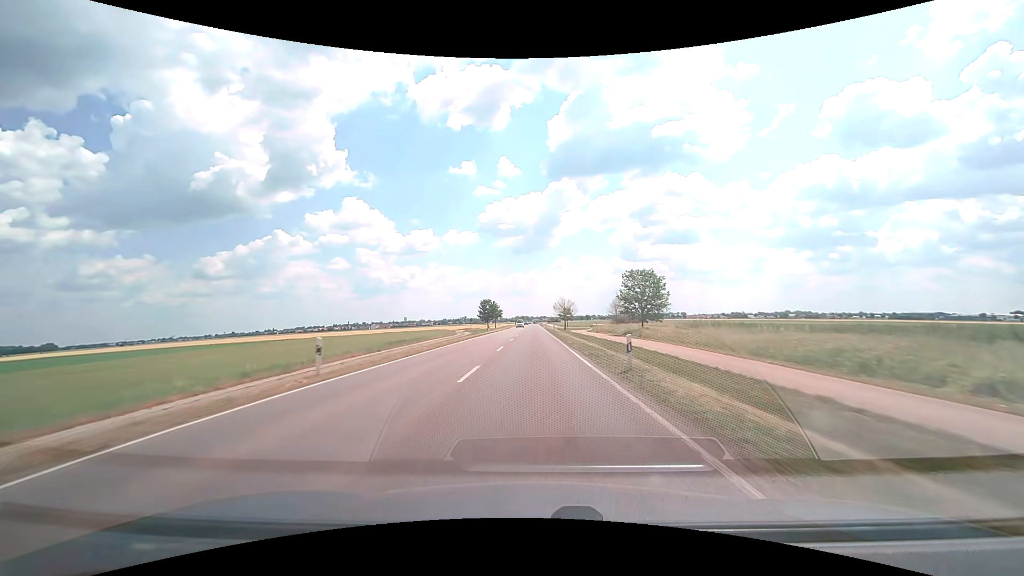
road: secondary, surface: asphalt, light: Day
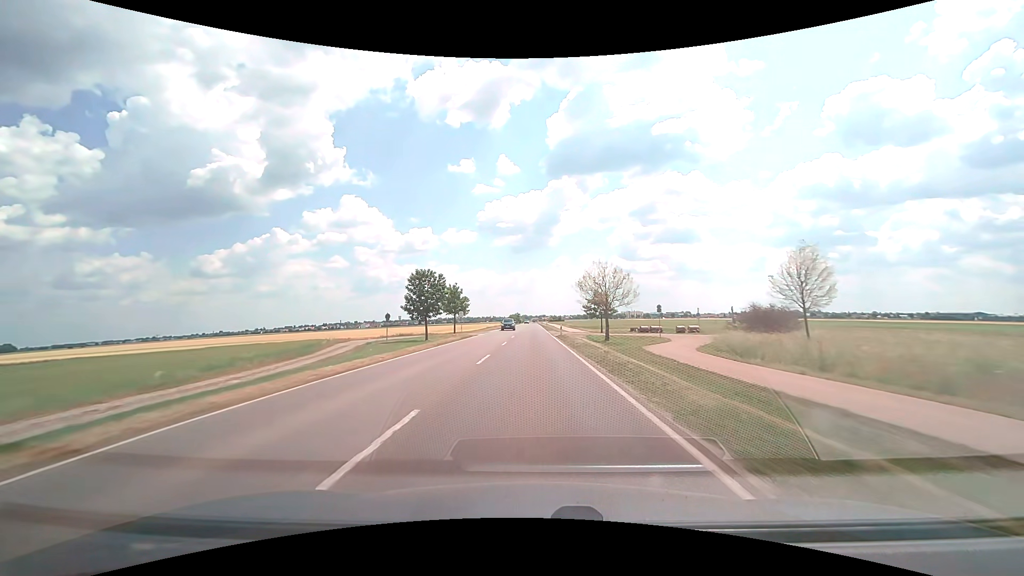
(-0.2, +67.3) m; 0°
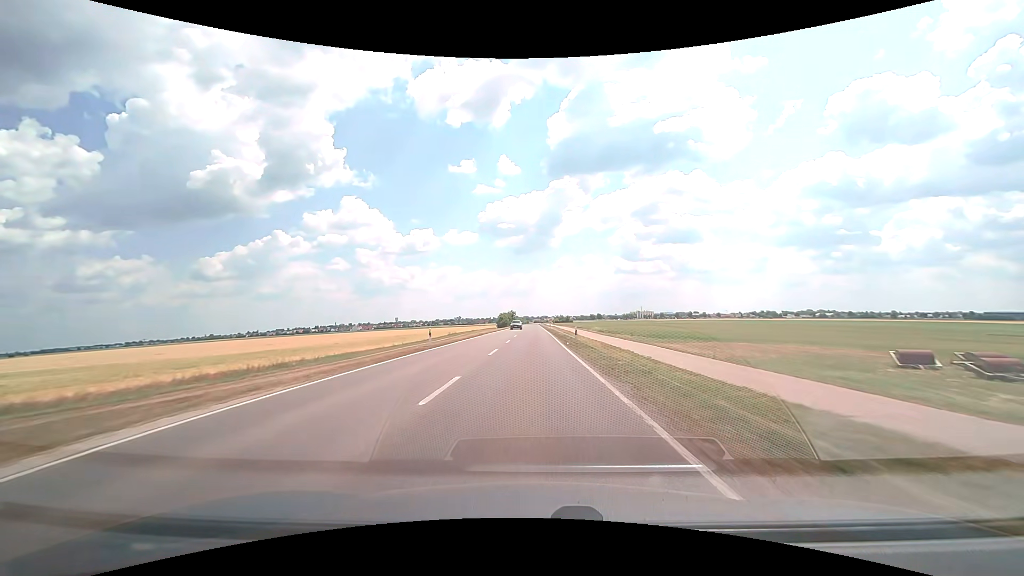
(-0.1, +66.8) m; 0°
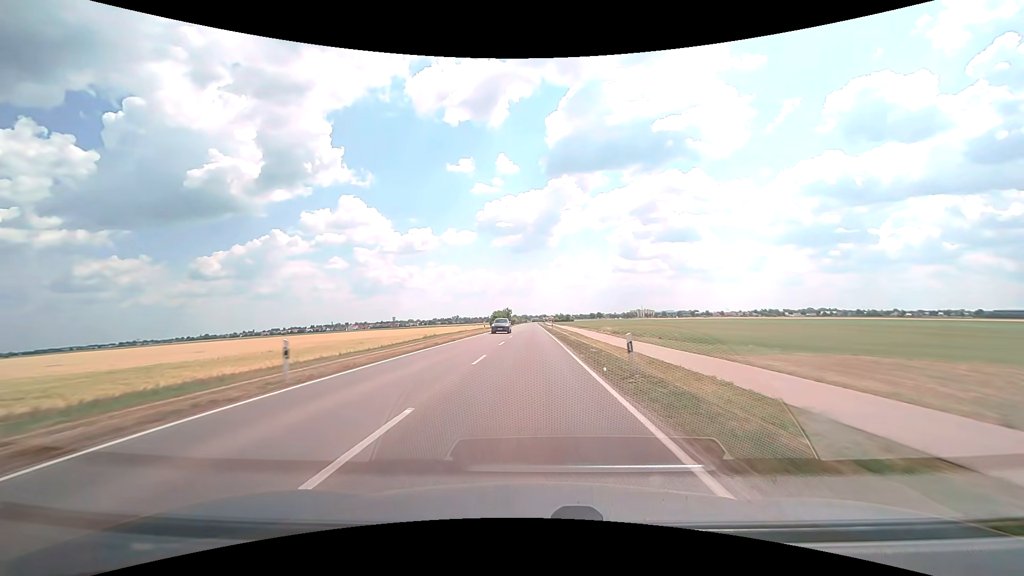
(0.0, +16.6) m; 0°
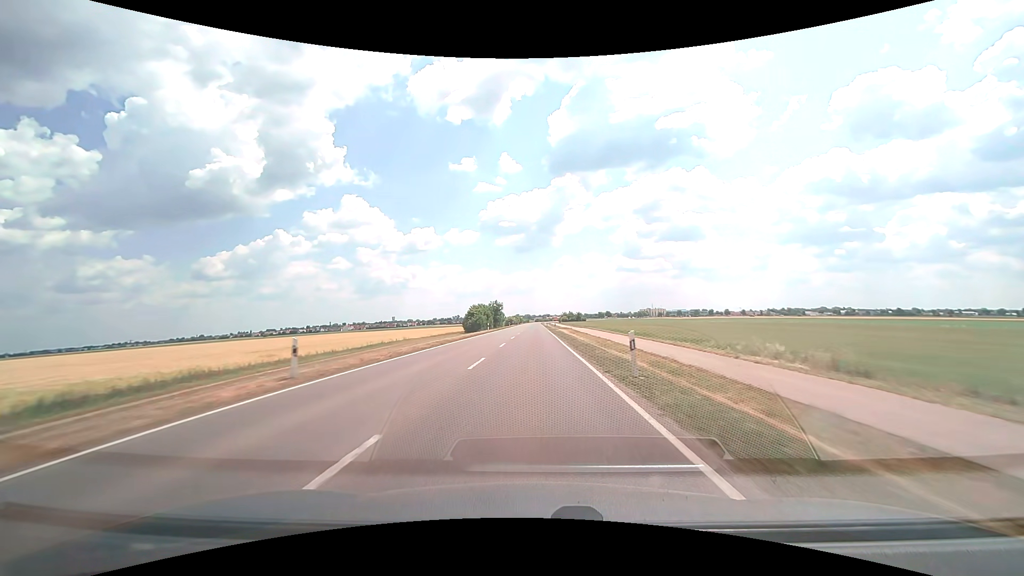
(-0.2, +49.5) m; 0°
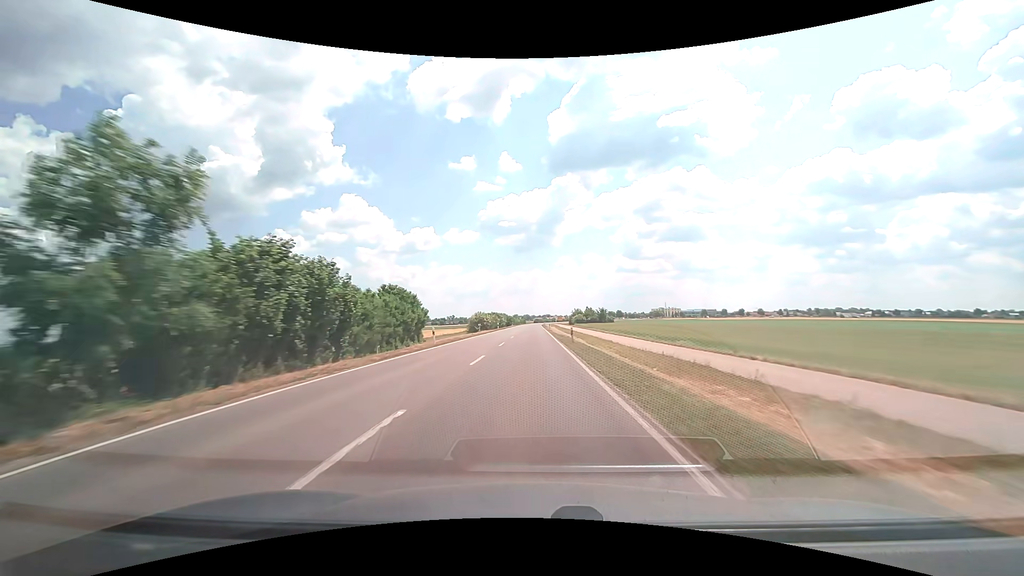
(+0.2, +81.6) m; 0°
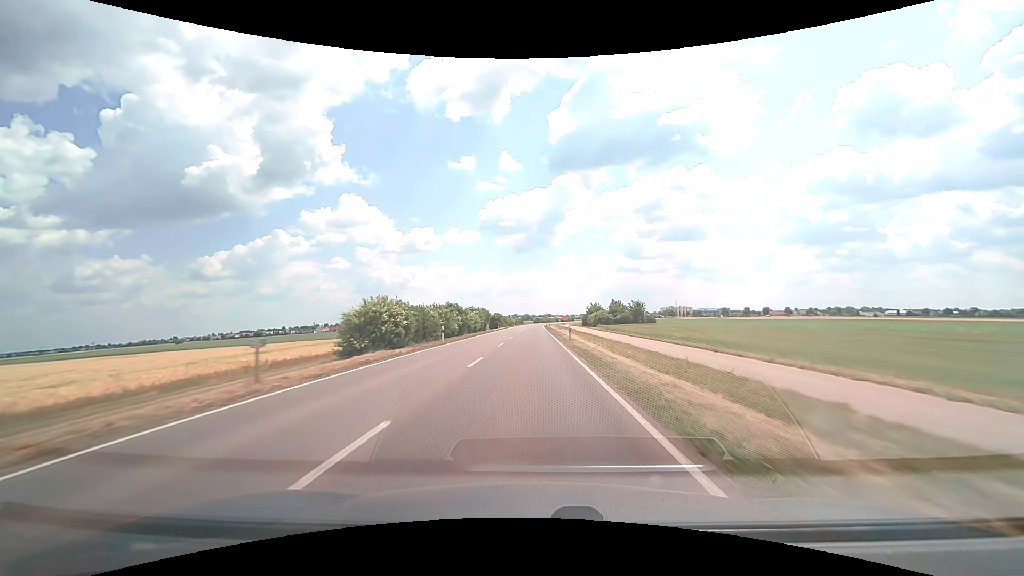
(-0.1, +48.4) m; 0°
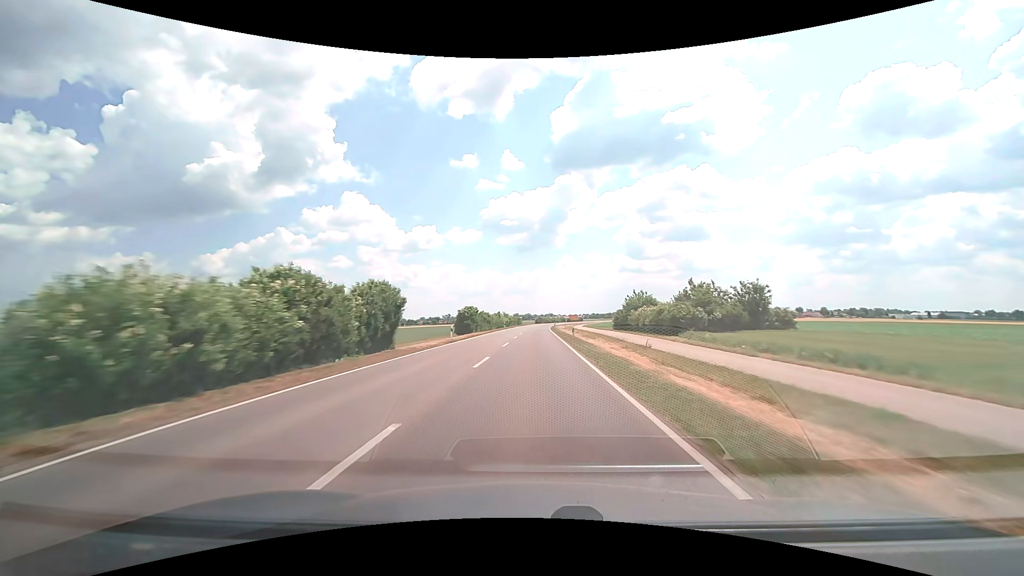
(-0.2, +48.0) m; 0°
(0, +10) (0, +20) (0, +30) (0, +40) (0, +50) (0, +60) (0, +70) (+1, +80) (+1, +90) (+1, +100) m
